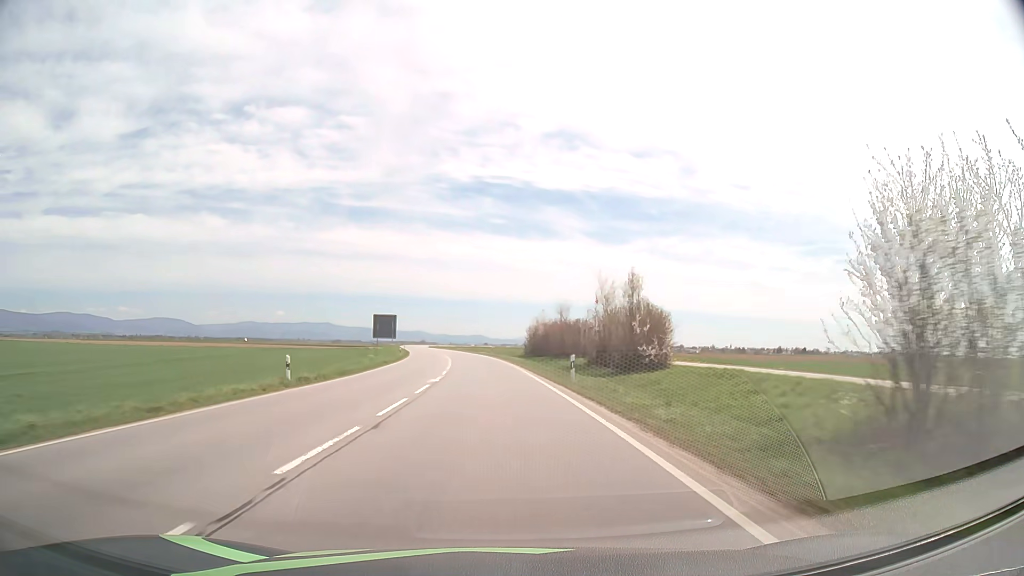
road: primary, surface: asphalt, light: Day
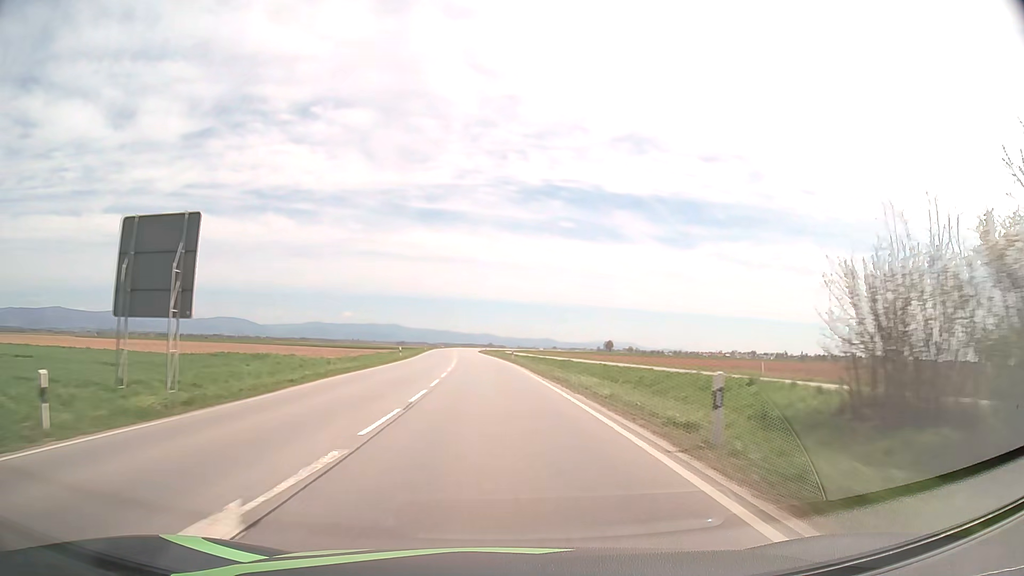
(-3.3, +63.4) m; -6°
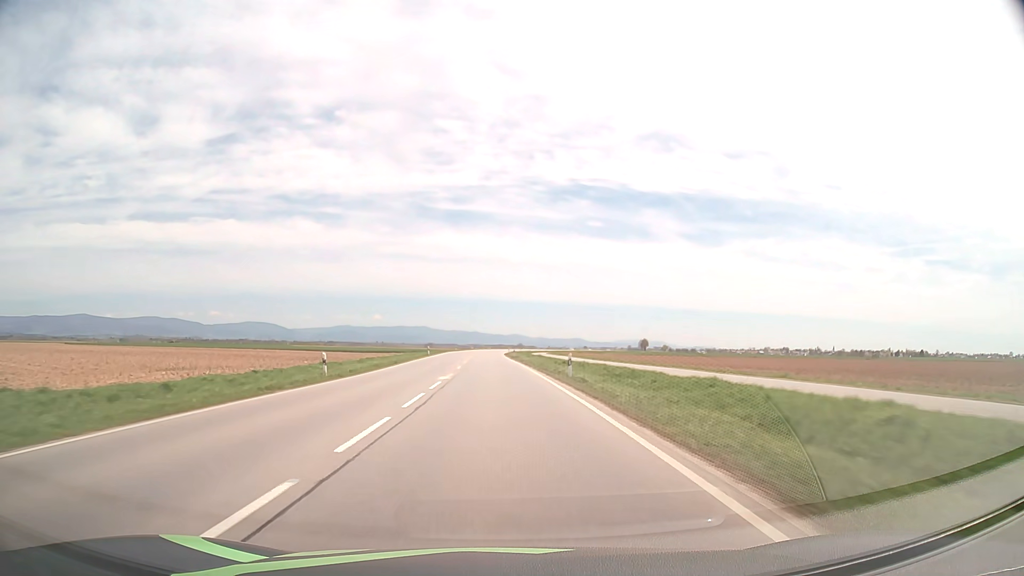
(-0.7, +31.8) m; -3°
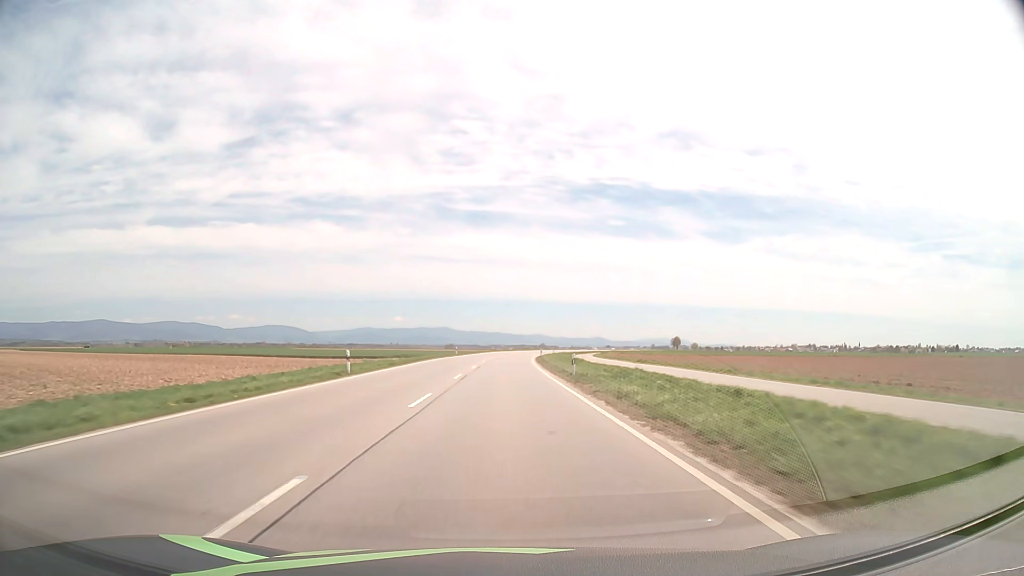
(-1.1, +47.8) m; -2°
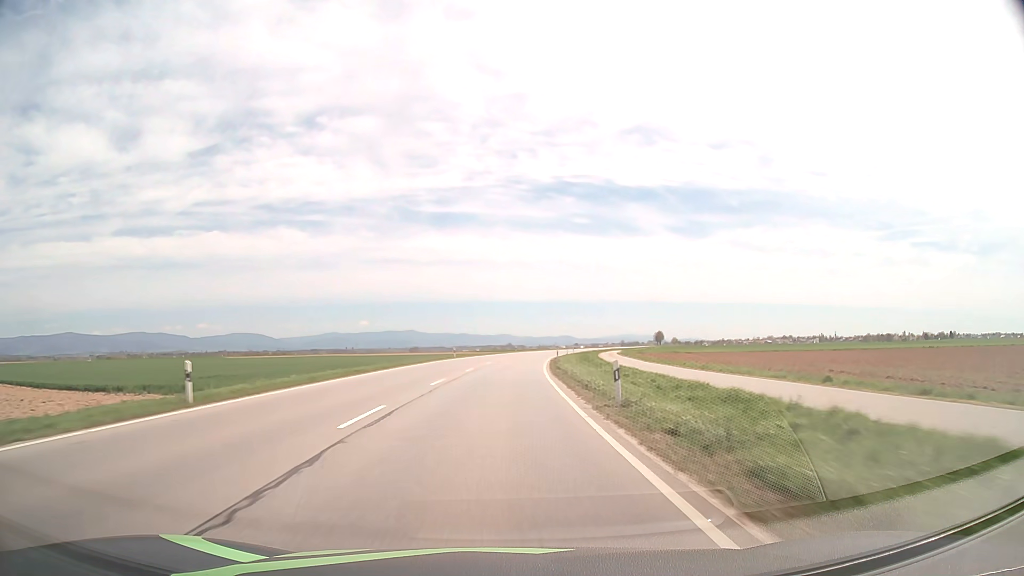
(+0.9, +63.8) m; +3°
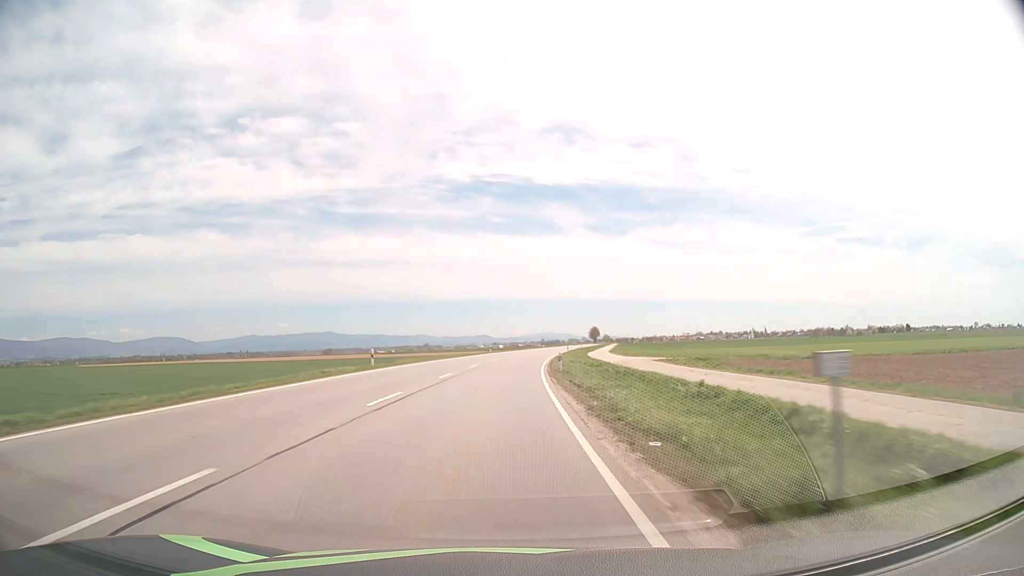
(+4.3, +79.7) m; +7°
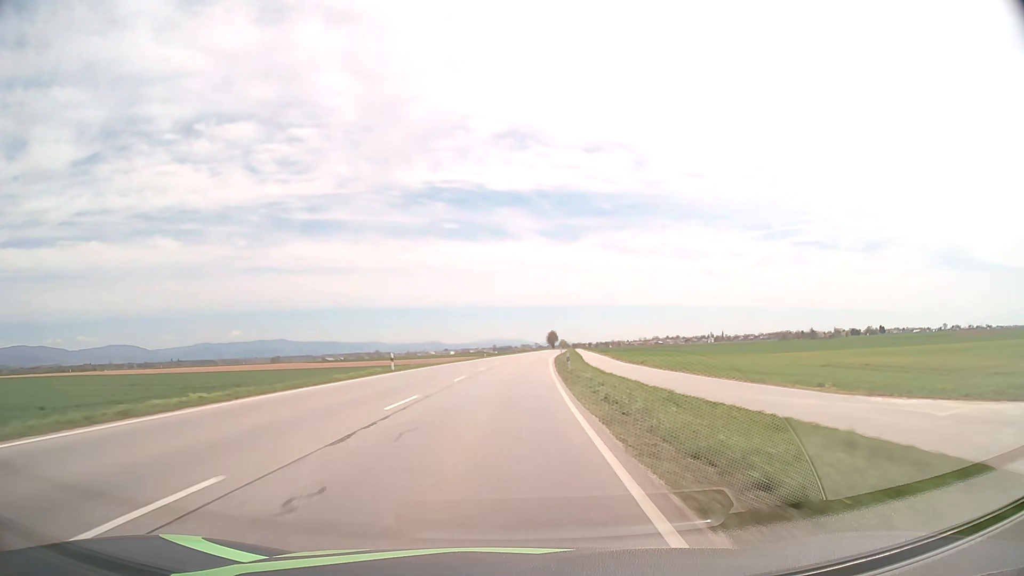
(+1.8, +48.0) m; +4°
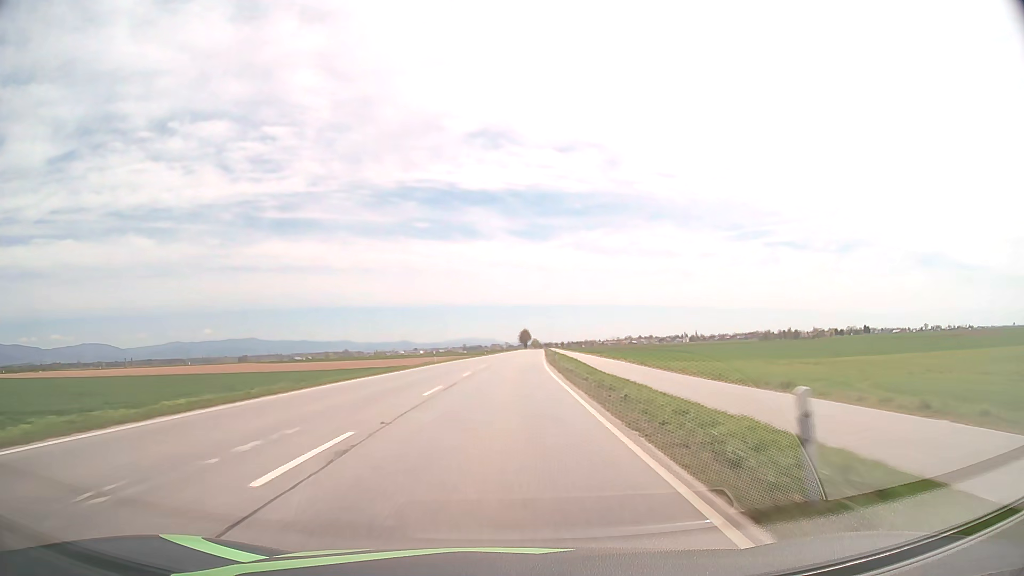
(+0.7, +32.0) m; +3°
(0, +10) (0, +20) (0, +30) (+1, +40) (+1, +50) (+2, +60) (+2, +70) (+2, +80) (+3, +90) (+3, +100) m
